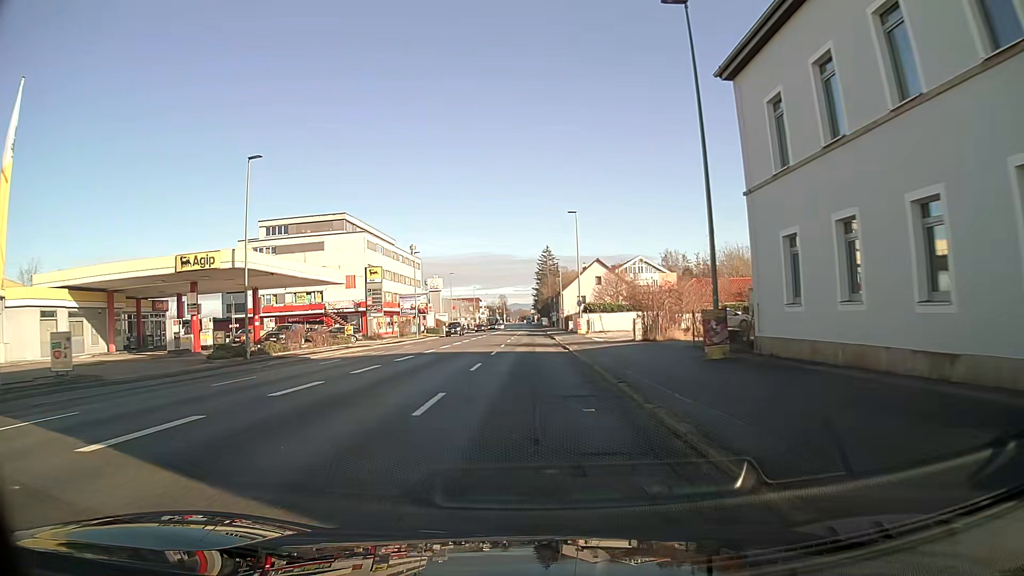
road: tertiary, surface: asphalt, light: Day
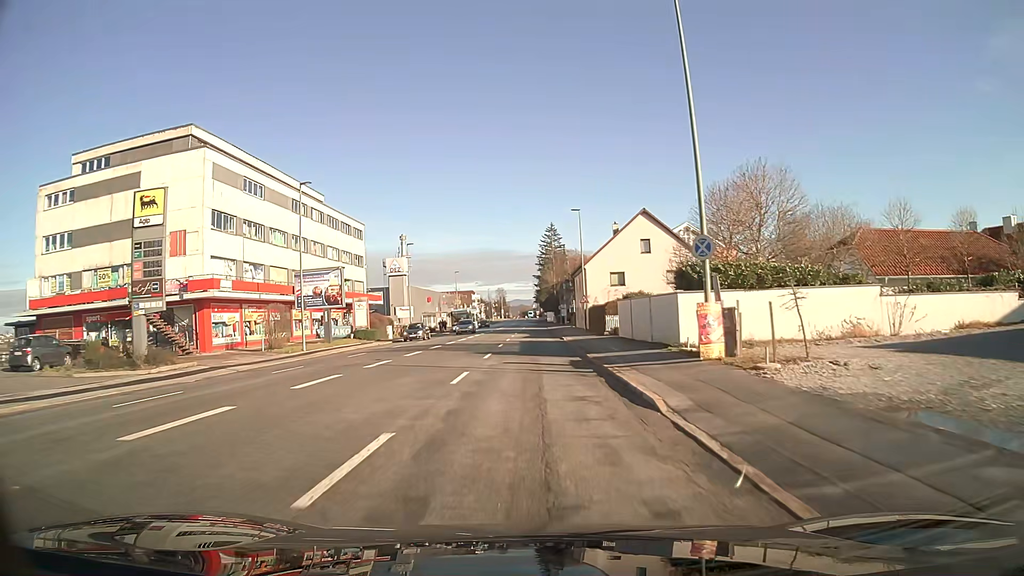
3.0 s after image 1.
(-0.1, +41.1) m; 0°
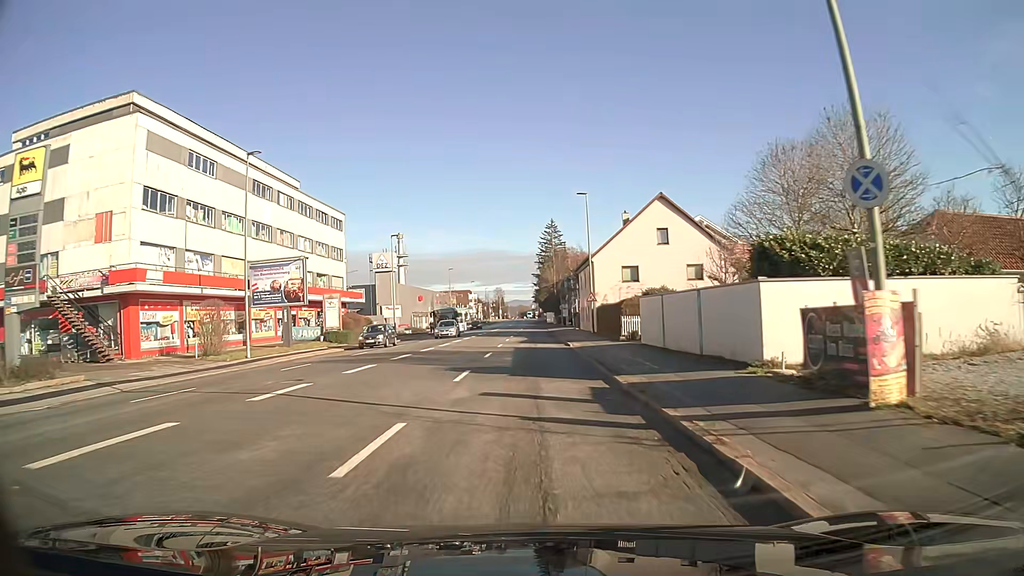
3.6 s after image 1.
(0.0, +8.2) m; 0°
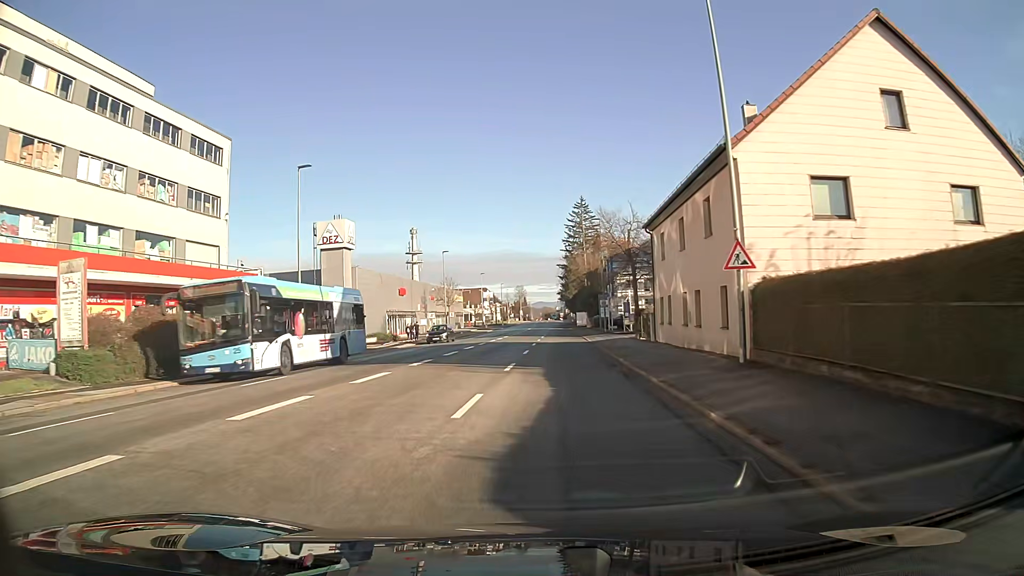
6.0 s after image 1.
(-0.4, +32.4) m; -2°
(0, +10) (0, +20) (-1, +30) (-1, +40) (-1, +50) (0, +60) (0, +70) (0, +80) (+1, +90) (+1, +100) m
